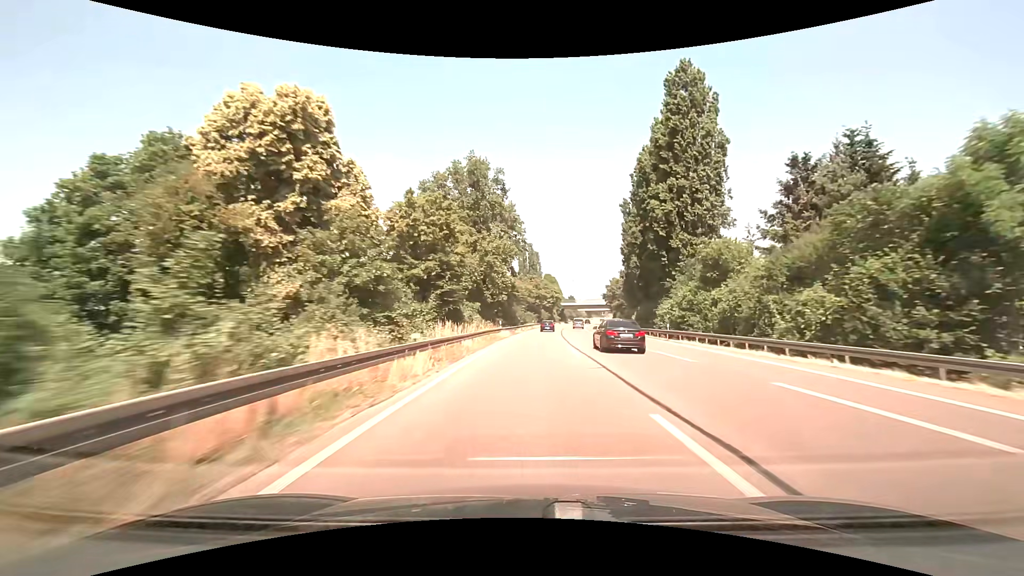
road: trunk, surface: asphalt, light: Day
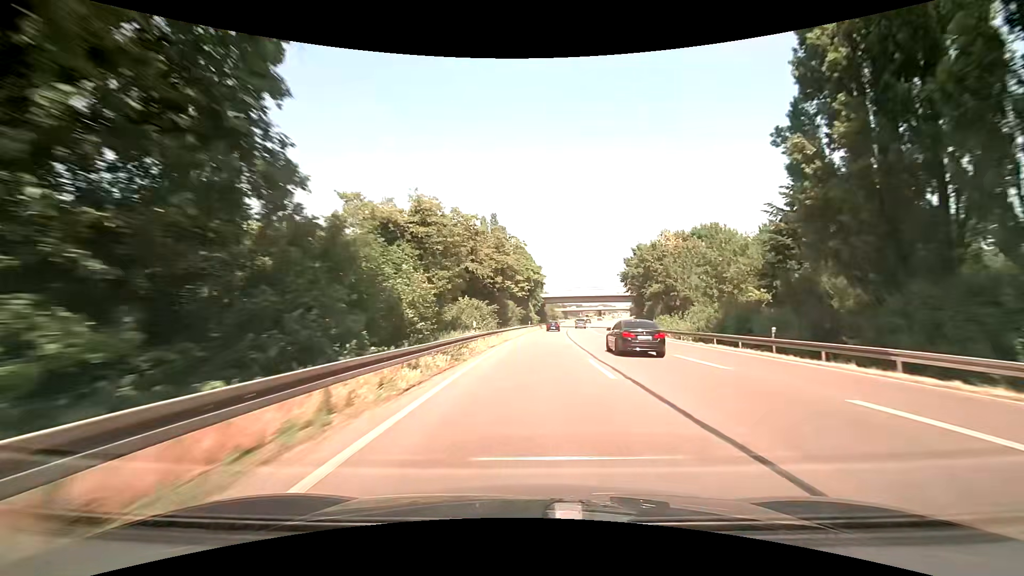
(+2.0, +63.0) m; +4°
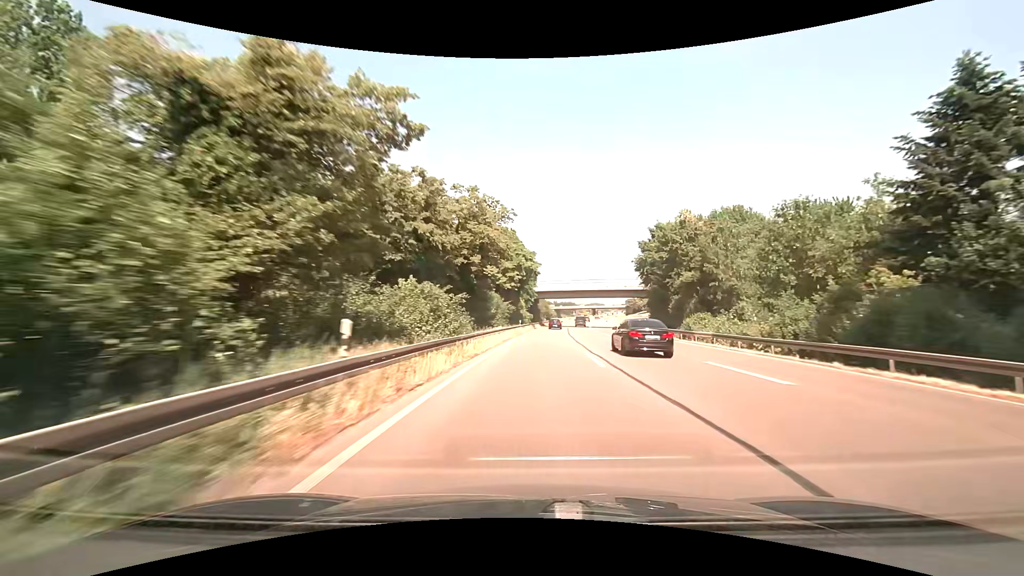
(0.0, +15.8) m; +1°
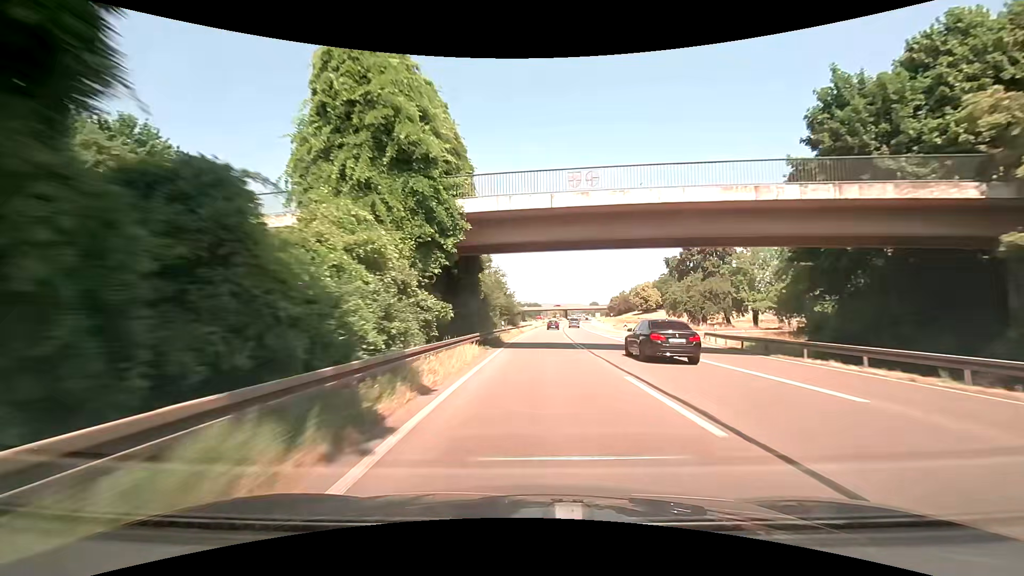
(+2.9, +63.5) m; +5°
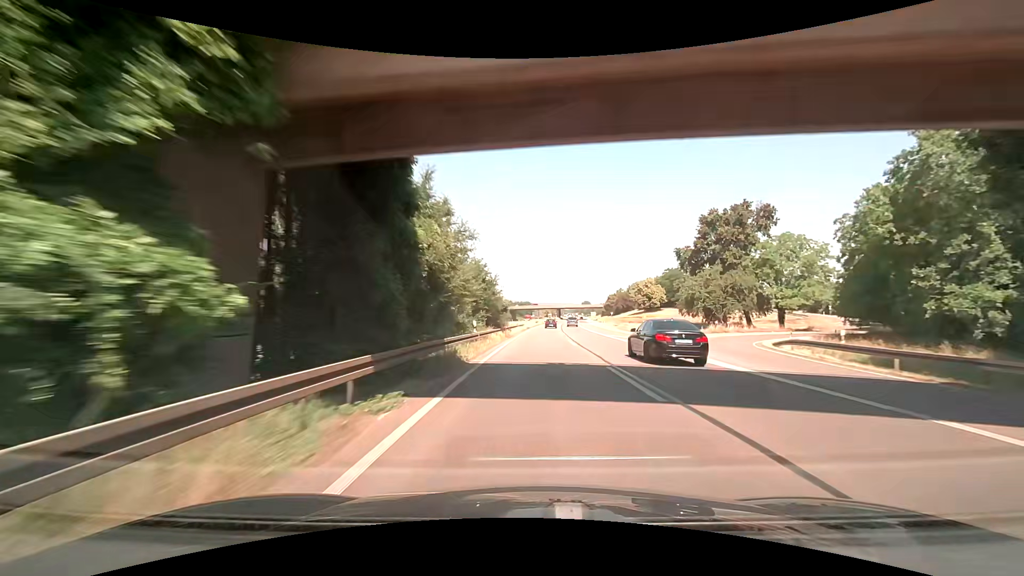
(+0.1, +15.9) m; 0°
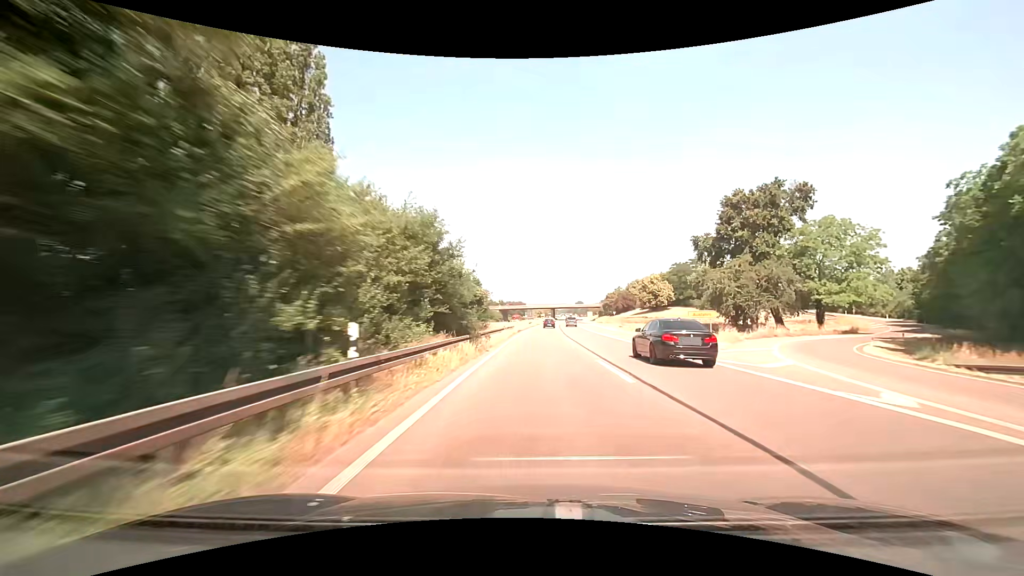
(+0.4, +16.0) m; +2°
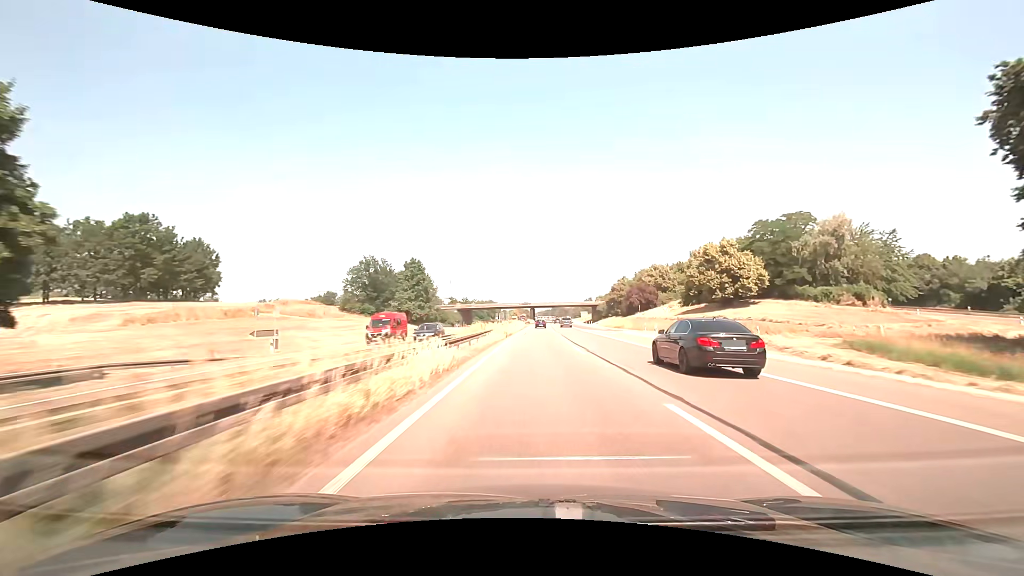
(+0.4, +64.3) m; +2°
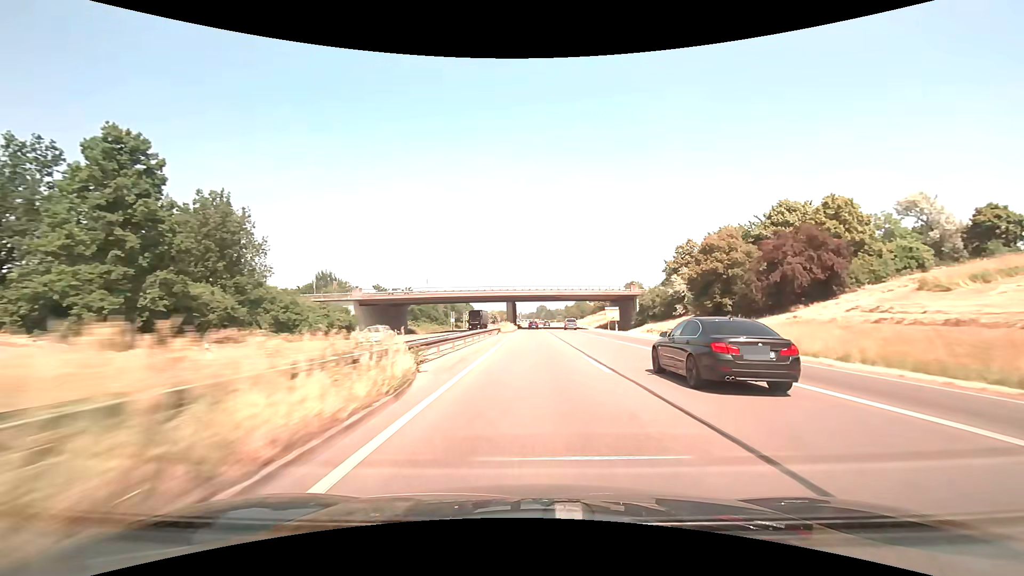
(+1.6, +81.0) m; +2°
(0, +10) (0, +20) (0, +30) (0, +40) (0, +50) (0, +60) (0, +70) (0, +80) (0, +90) (+1, +100) m
